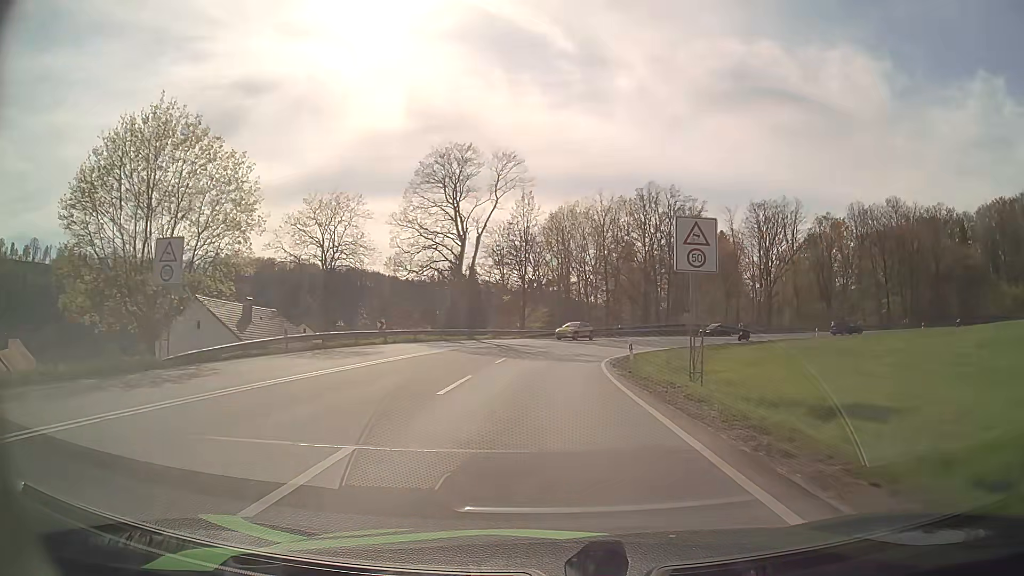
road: primary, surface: asphalt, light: Day
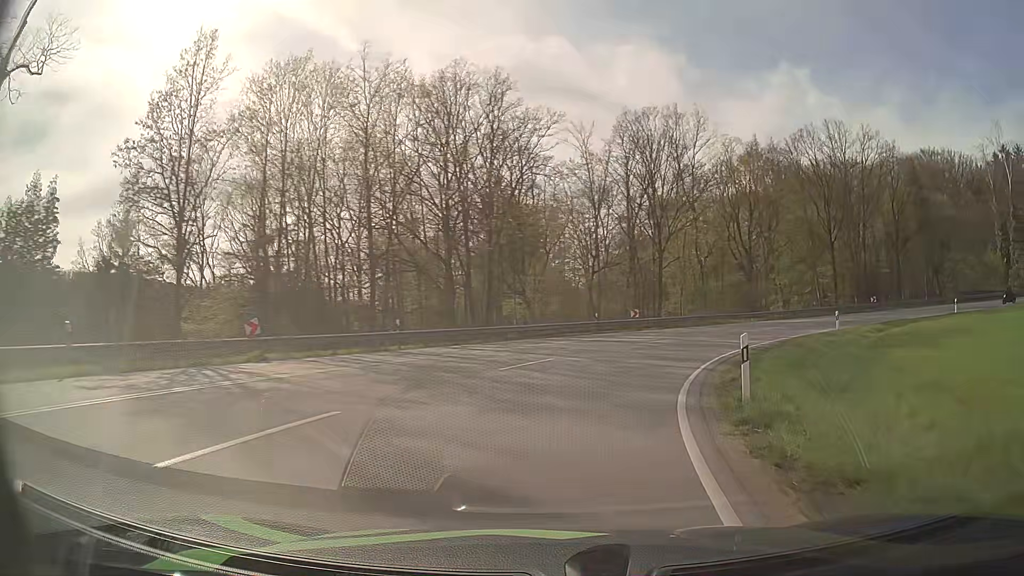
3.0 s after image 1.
(+3.8, +41.8) m; +18°
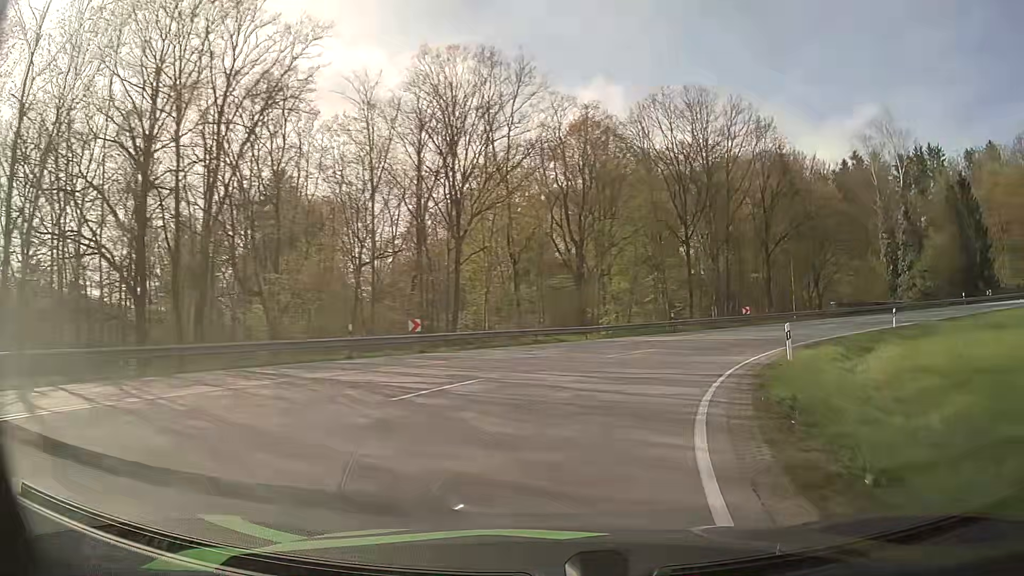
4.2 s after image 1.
(+2.4, +16.3) m; +17°
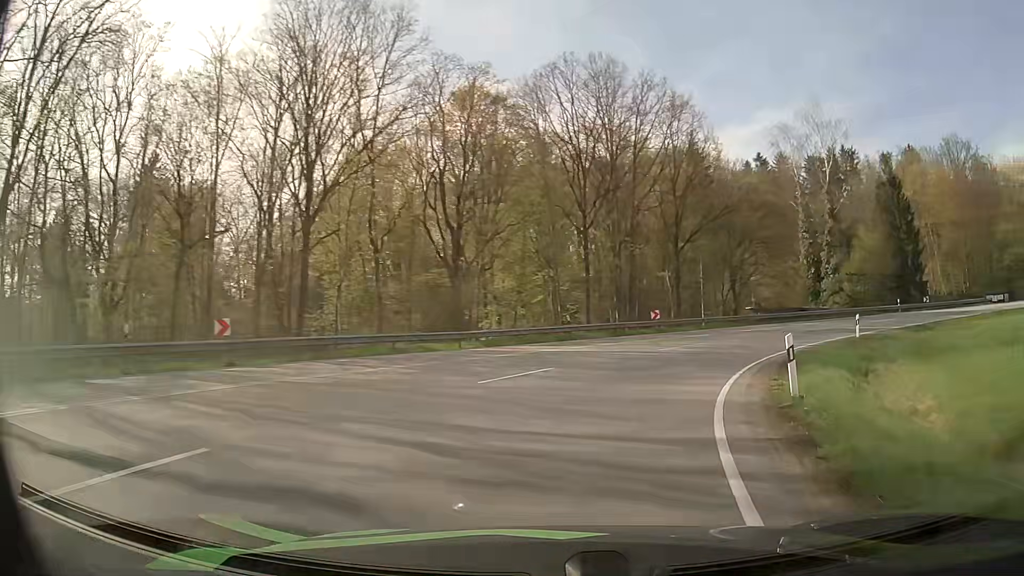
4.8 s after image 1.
(+0.7, +8.1) m; +10°
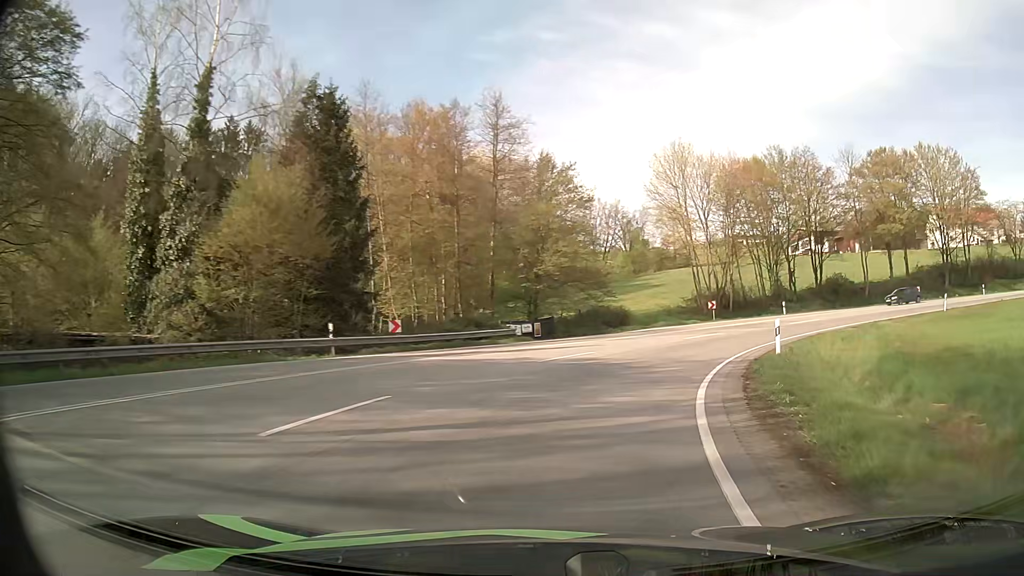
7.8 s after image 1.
(+16.3, +33.5) m; +53°
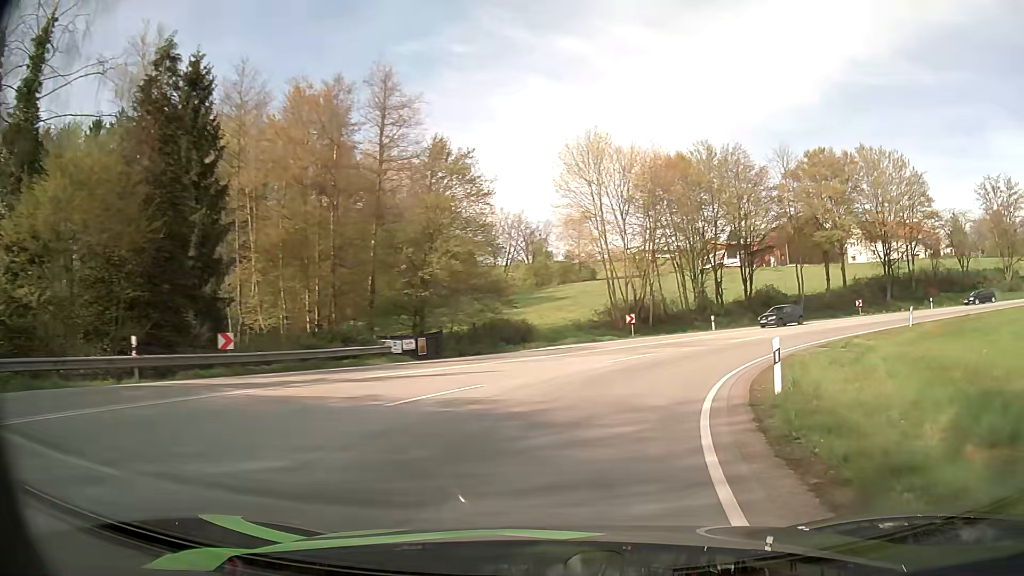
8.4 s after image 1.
(+0.5, +7.4) m; +8°
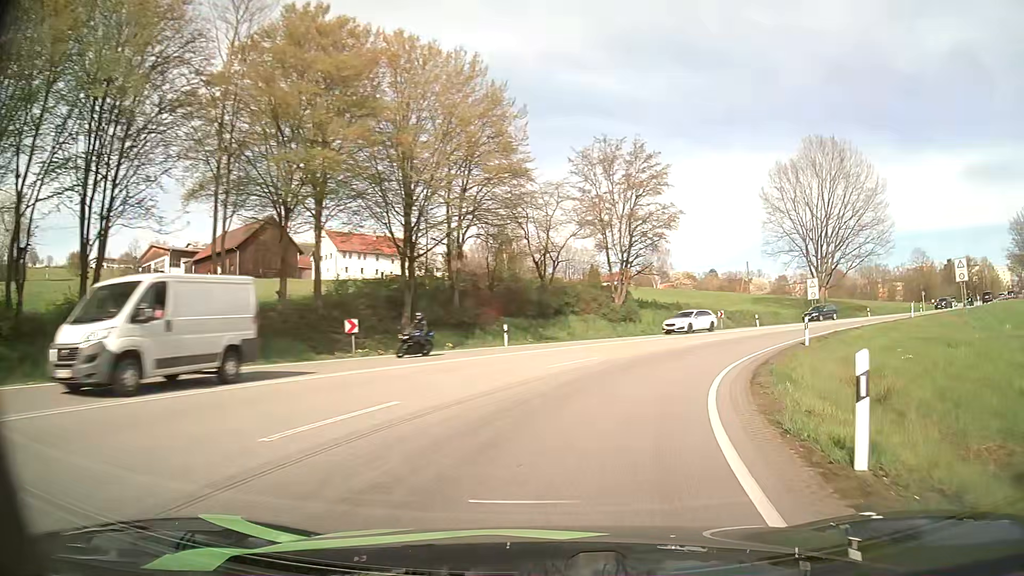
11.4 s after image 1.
(+13.5, +32.4) m; +47°
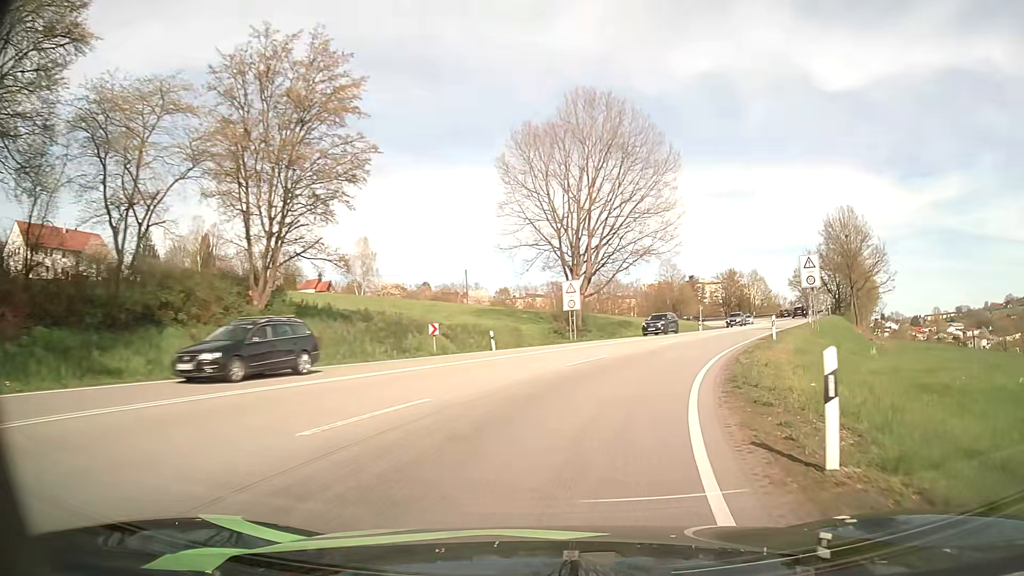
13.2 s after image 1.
(+4.7, +20.5) m; +25°
(+1, +10) (+3, +20) (+7, +29) (+11, +38) (+16, +47) (+20, +56) (+25, +65) (+29, +74) (+33, +83) (+37, +92) m
